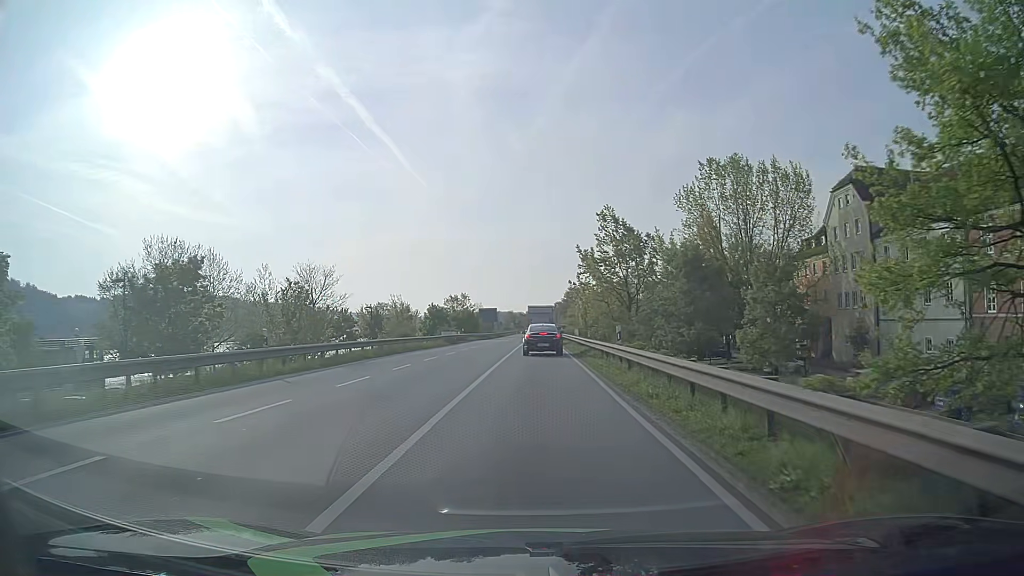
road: primary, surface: asphalt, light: Day
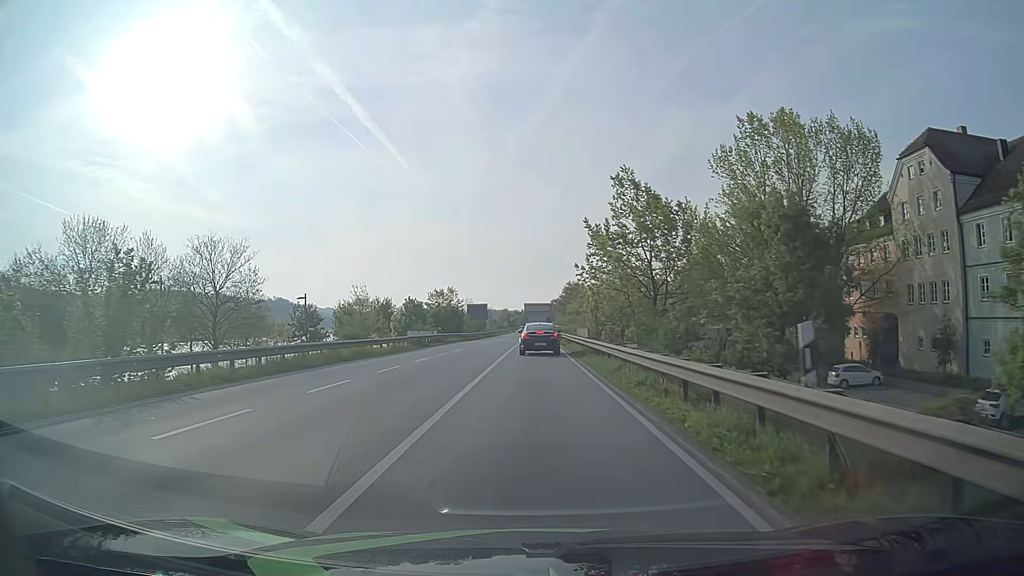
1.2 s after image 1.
(0.0, +13.7) m; 0°
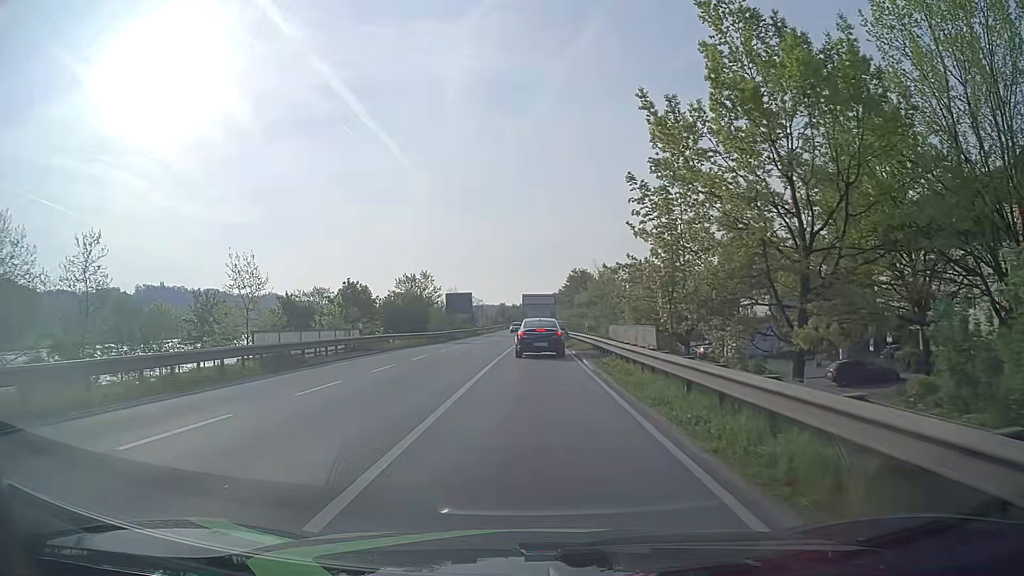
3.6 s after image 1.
(+0.1, +24.5) m; 0°
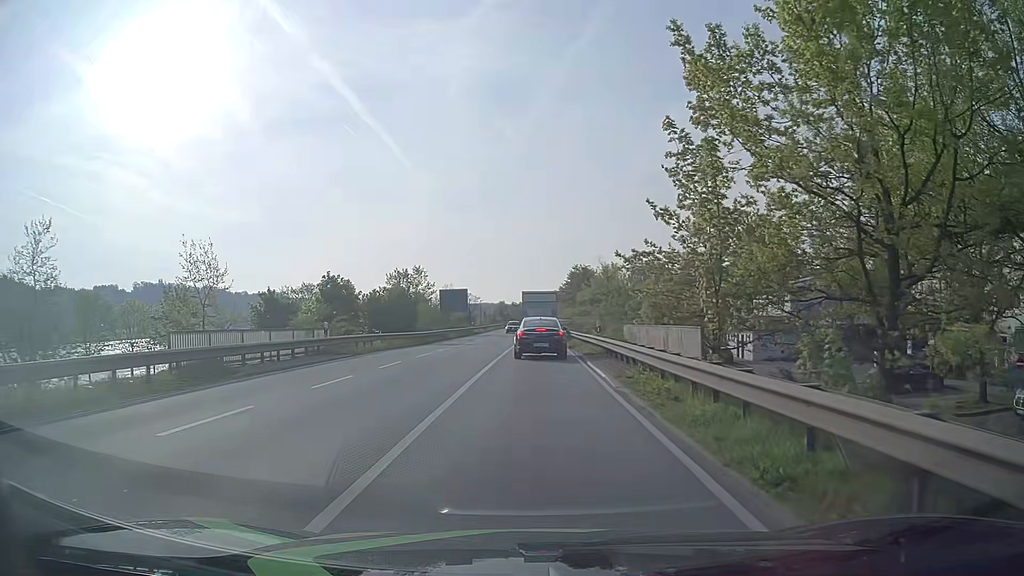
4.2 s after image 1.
(0.0, +5.0) m; 0°
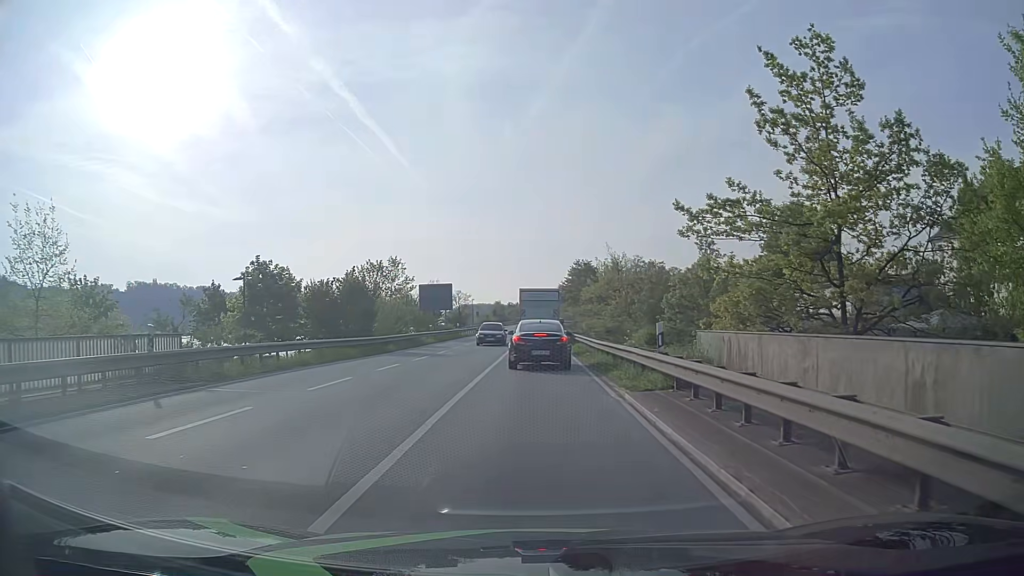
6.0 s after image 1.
(0.0, +11.9) m; +1°
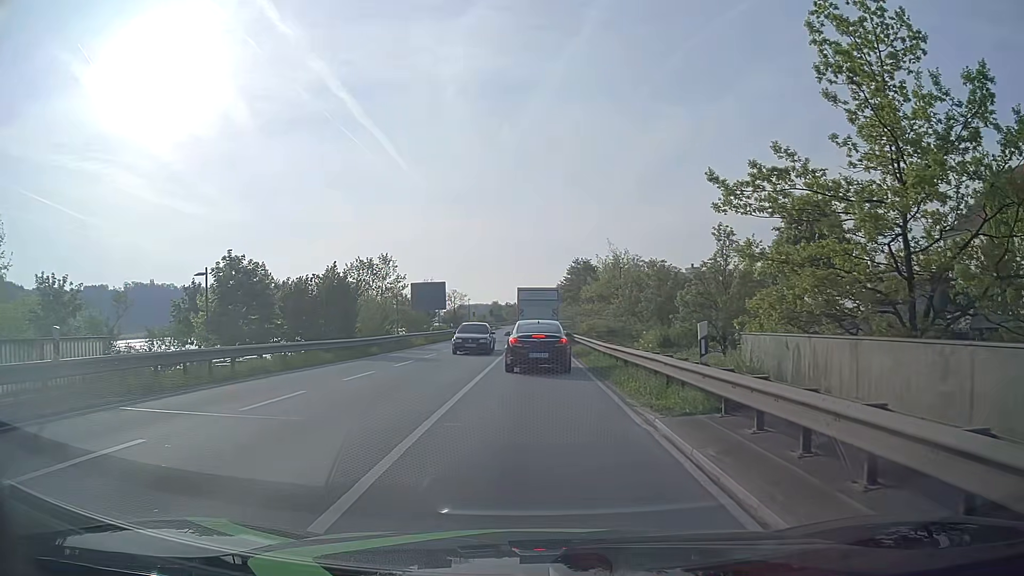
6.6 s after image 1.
(-0.1, +3.1) m; -1°
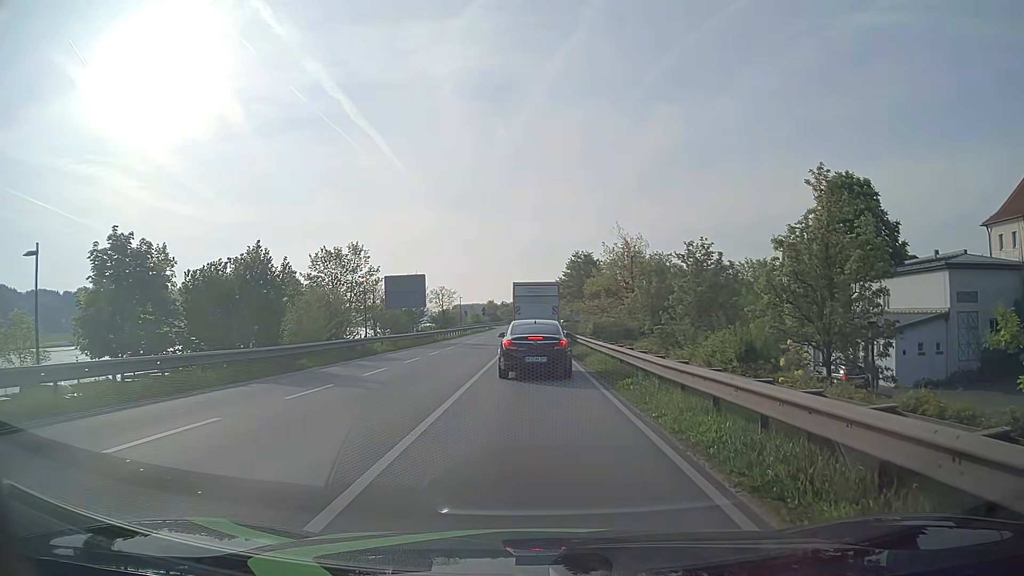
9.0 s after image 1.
(0.0, +9.5) m; +1°
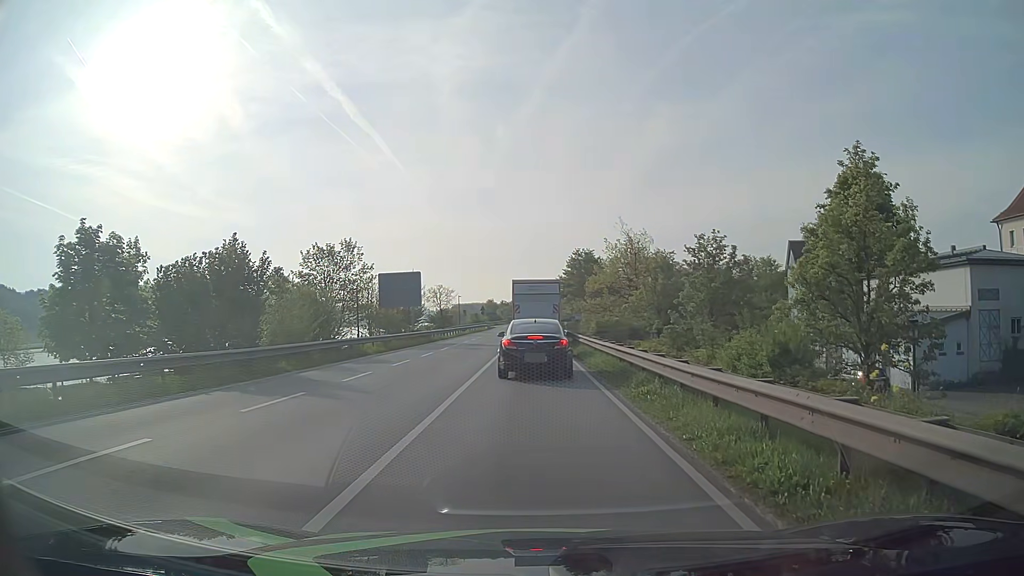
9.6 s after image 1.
(0.0, +2.0) m; 0°
